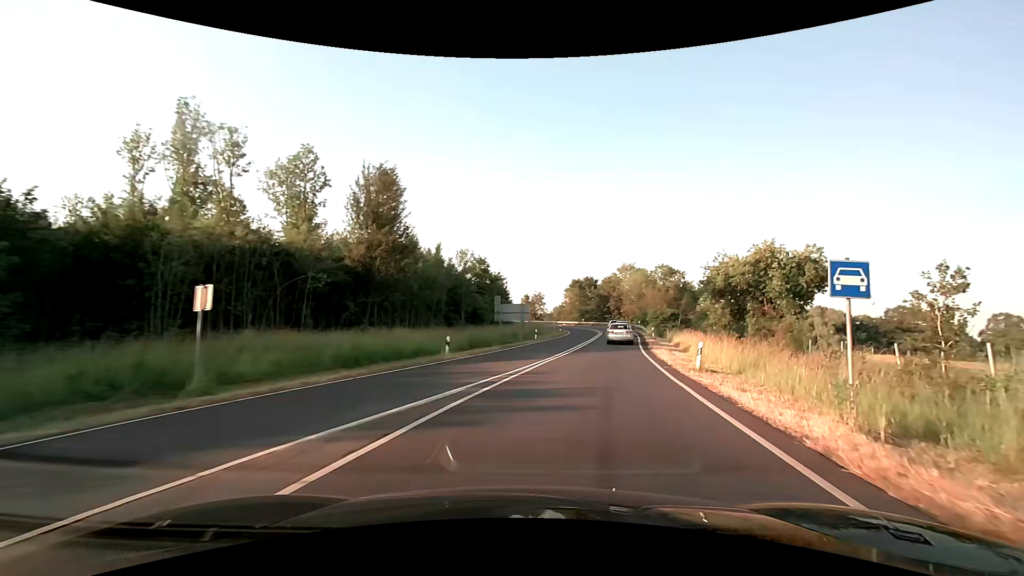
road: trunk_link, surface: asphalt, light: Day
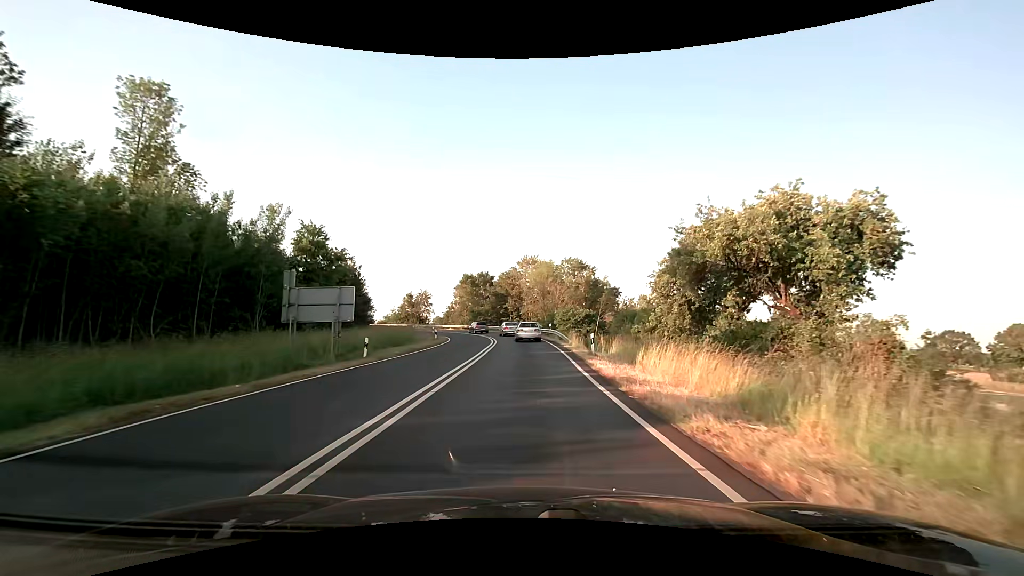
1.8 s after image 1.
(+3.4, +21.9) m; +12°
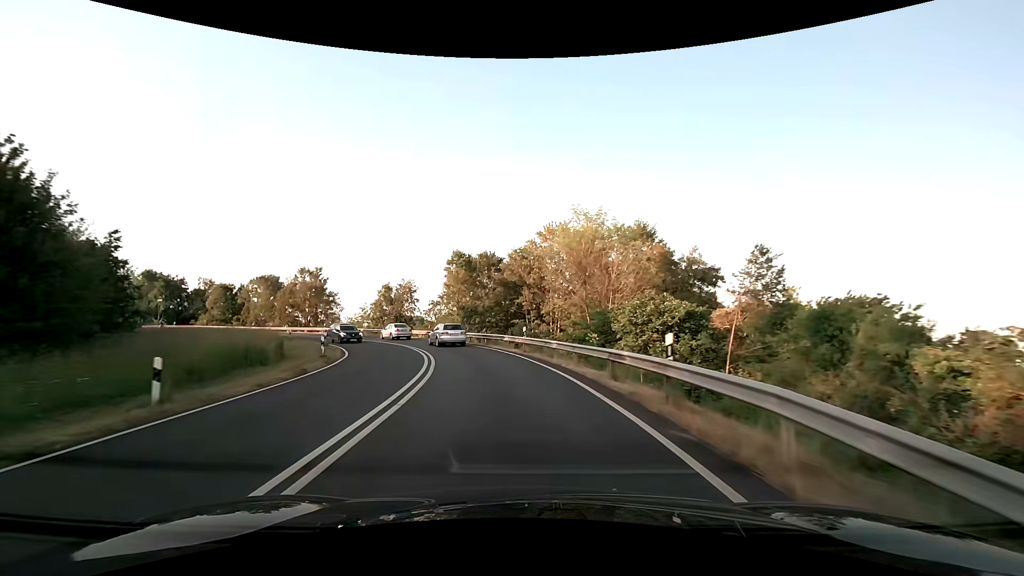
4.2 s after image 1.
(+0.2, +35.1) m; -2°
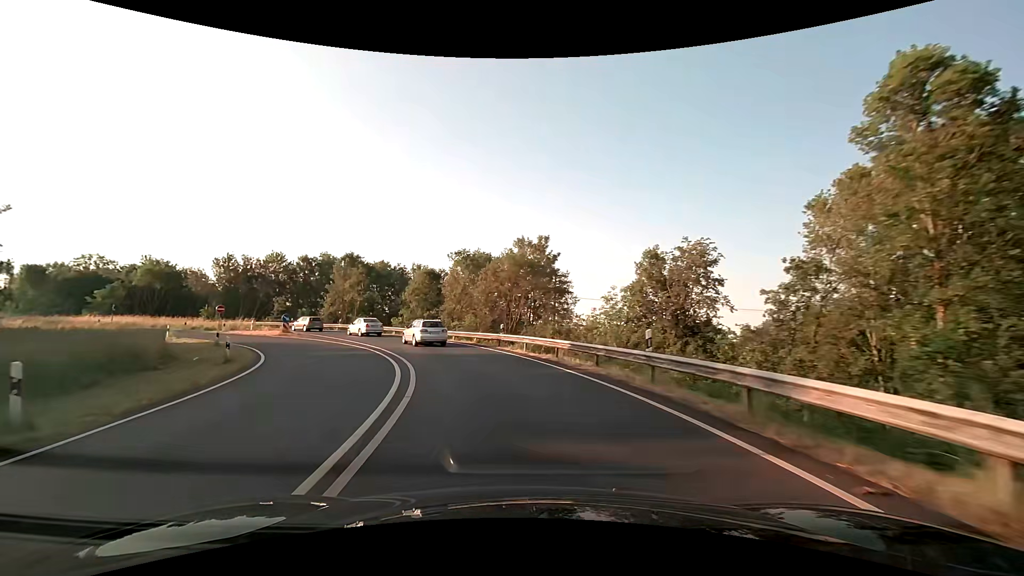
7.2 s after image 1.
(-10.0, +42.2) m; -30°
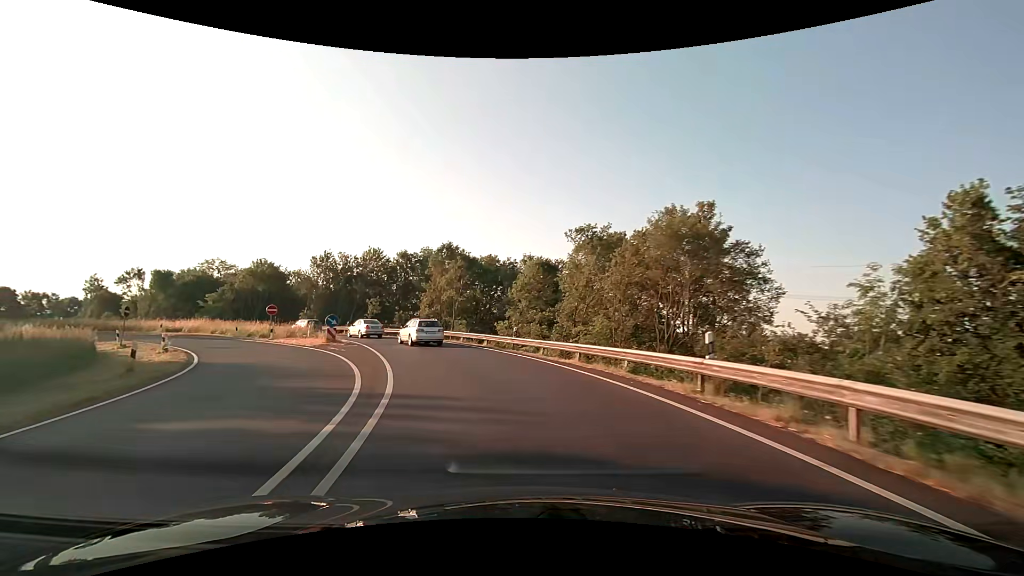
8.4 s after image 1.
(-2.1, +16.8) m; -14°
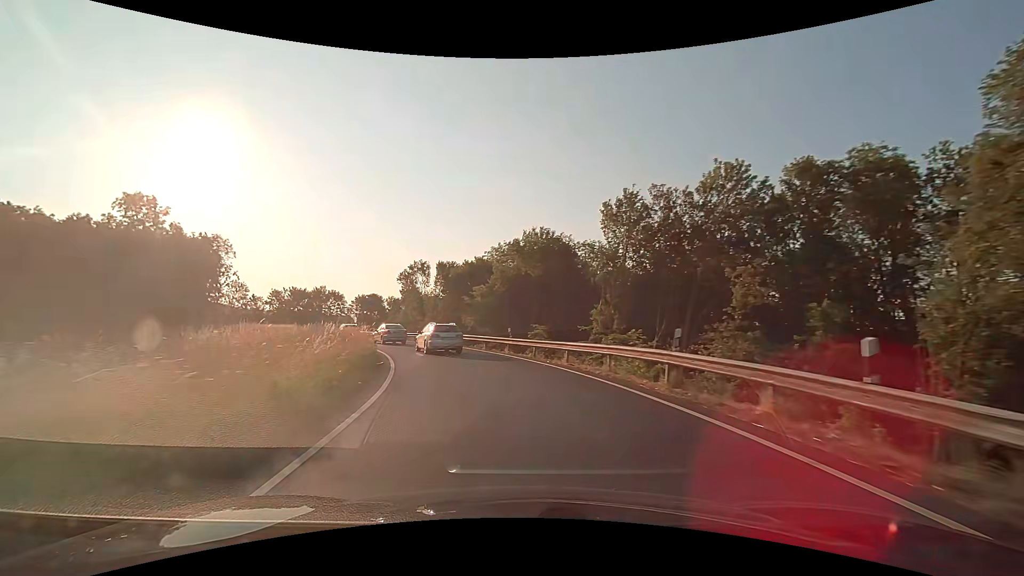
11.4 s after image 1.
(-13.4, +40.9) m; -37°
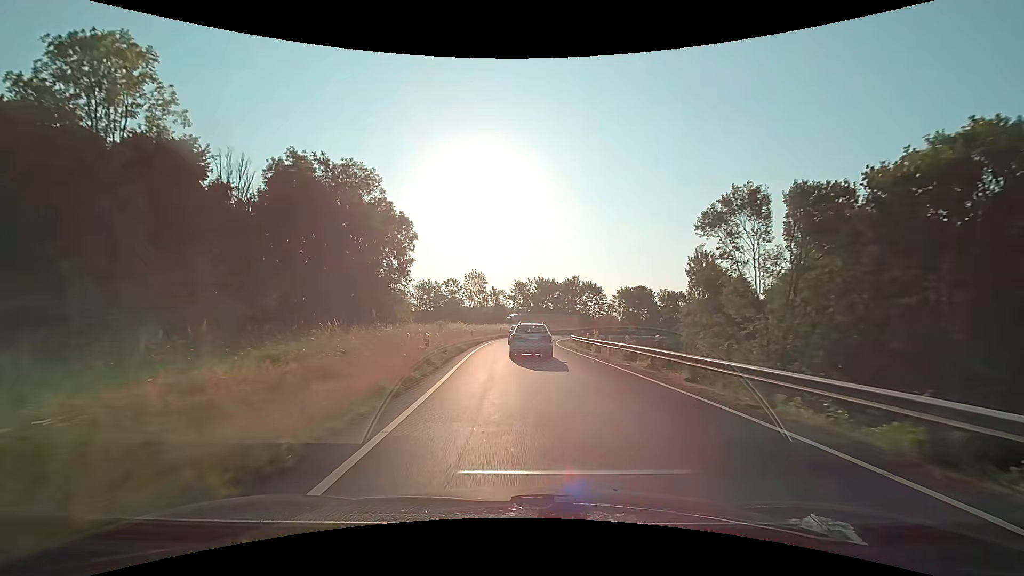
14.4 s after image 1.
(-12.6, +41.4) m; -30°
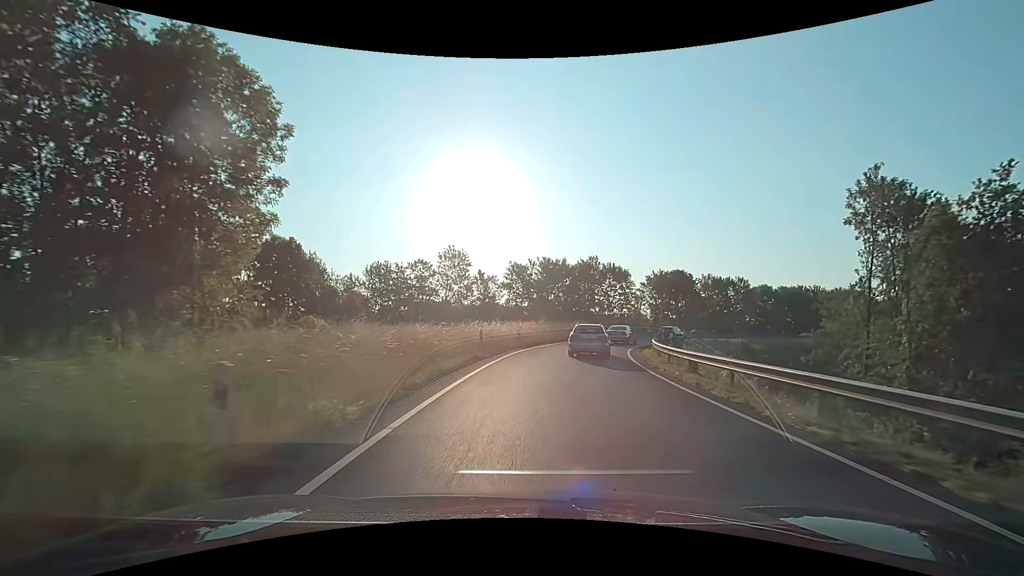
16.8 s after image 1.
(-1.2, +33.5) m; 0°
(0, +10) (+1, +20) (+3, +30) (+6, +39) (+11, +48) (+16, +57) (+22, +64) (+30, +71) (+37, +78) (+46, +83) m
